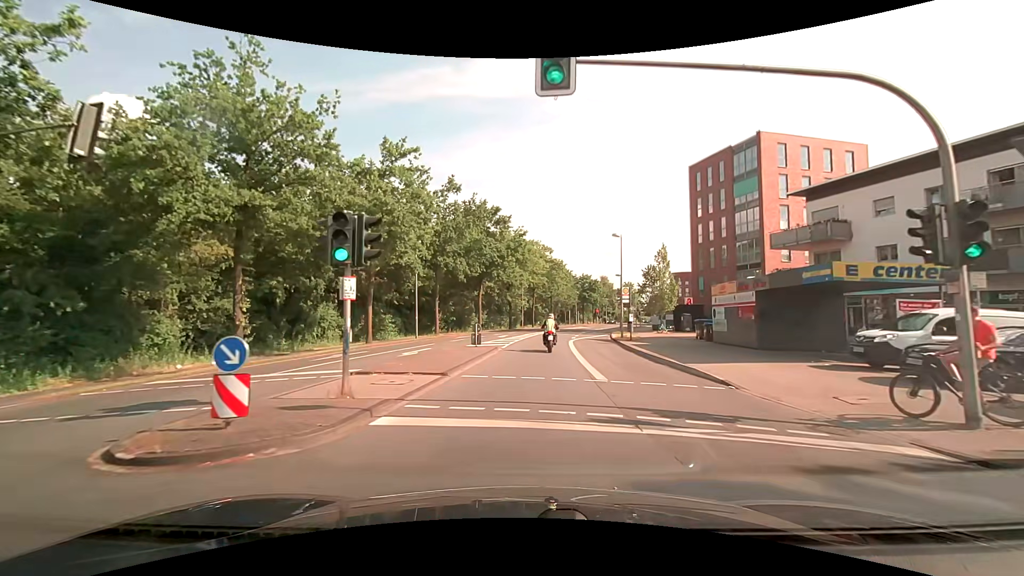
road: tertiary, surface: asphalt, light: Day
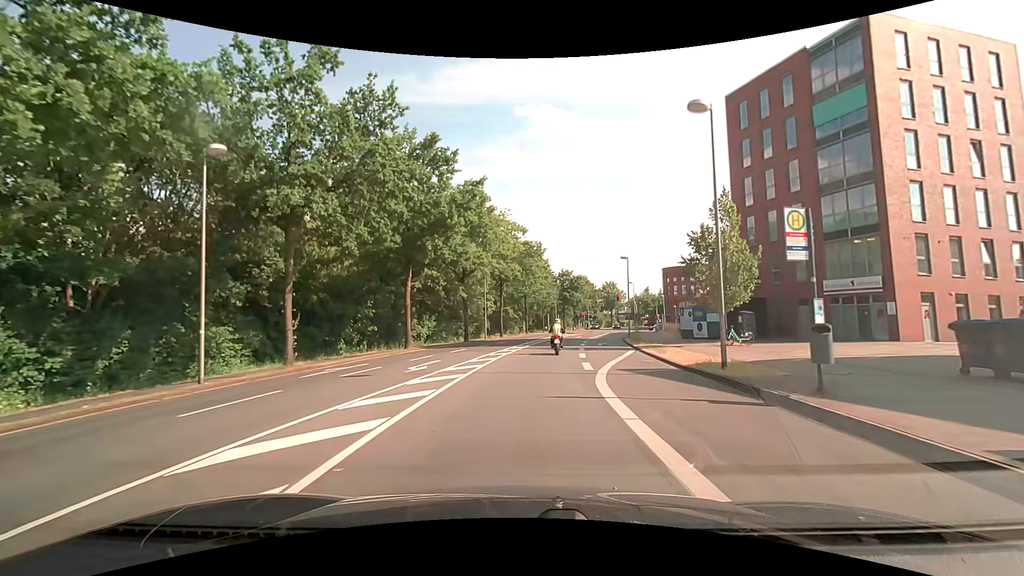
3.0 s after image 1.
(+0.8, +23.2) m; +3°
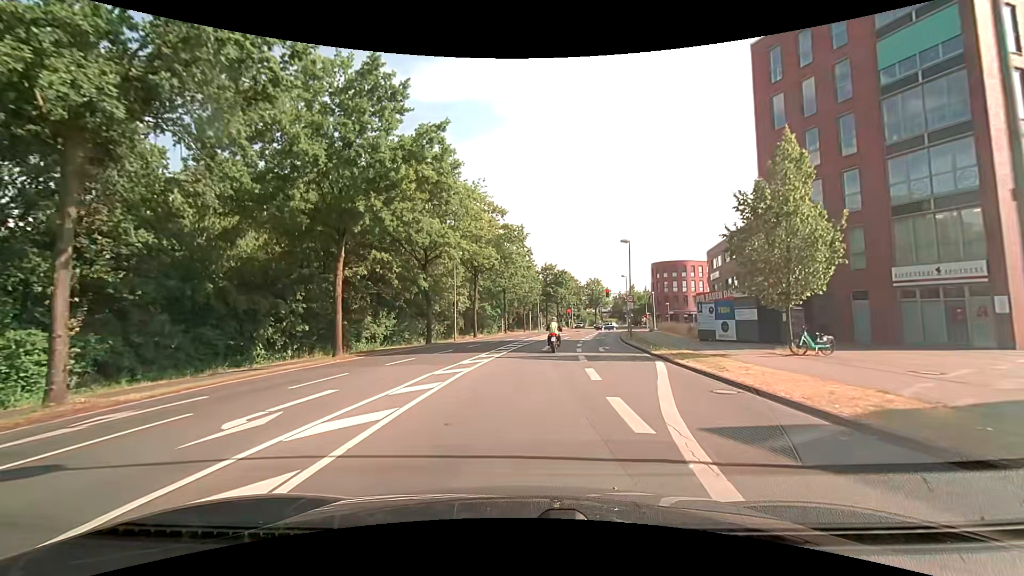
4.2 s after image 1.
(+0.2, +9.2) m; +3°
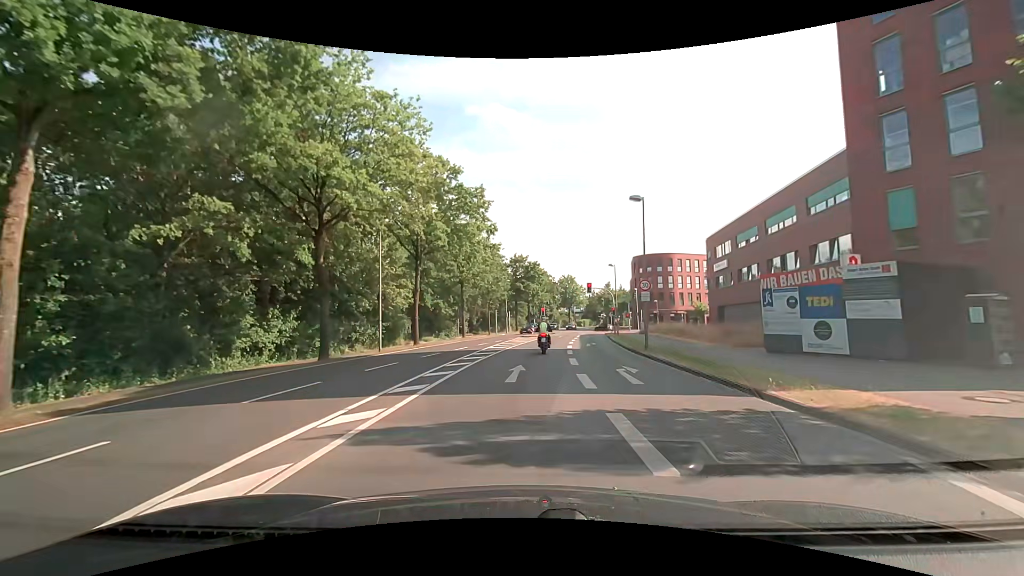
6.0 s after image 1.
(+0.4, +13.9) m; +3°
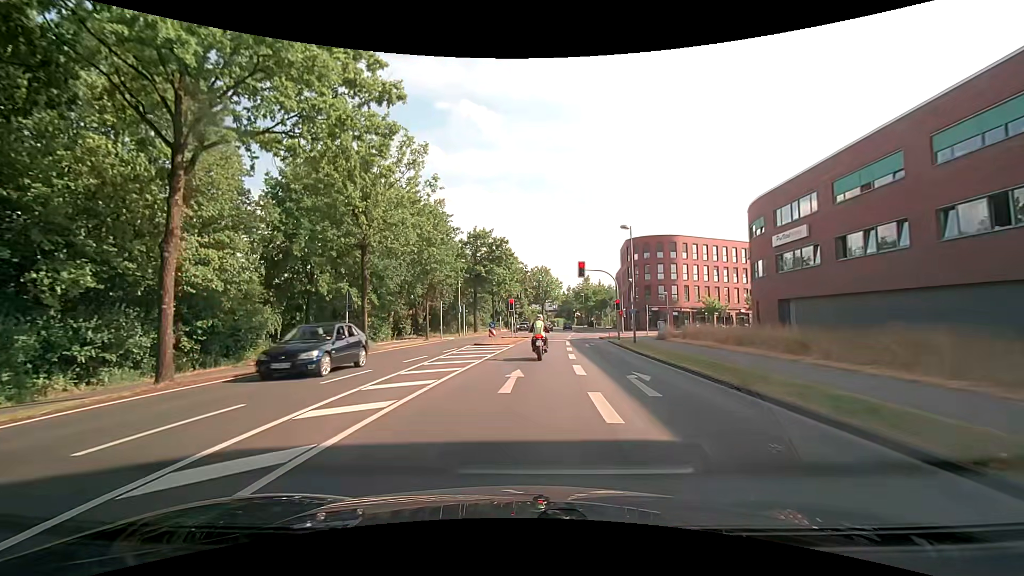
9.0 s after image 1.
(+0.7, +21.6) m; +4°
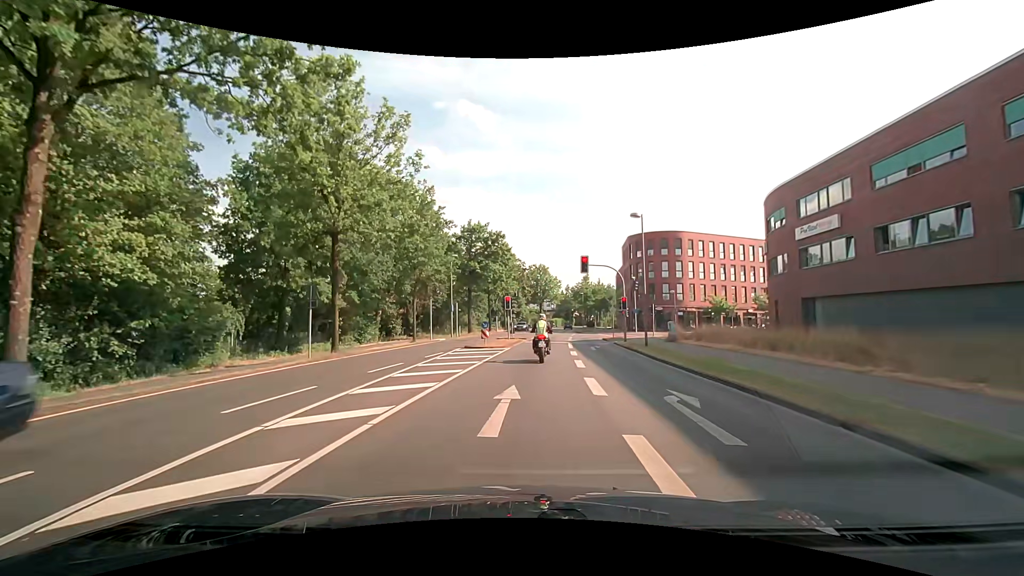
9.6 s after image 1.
(0.0, +3.7) m; 0°
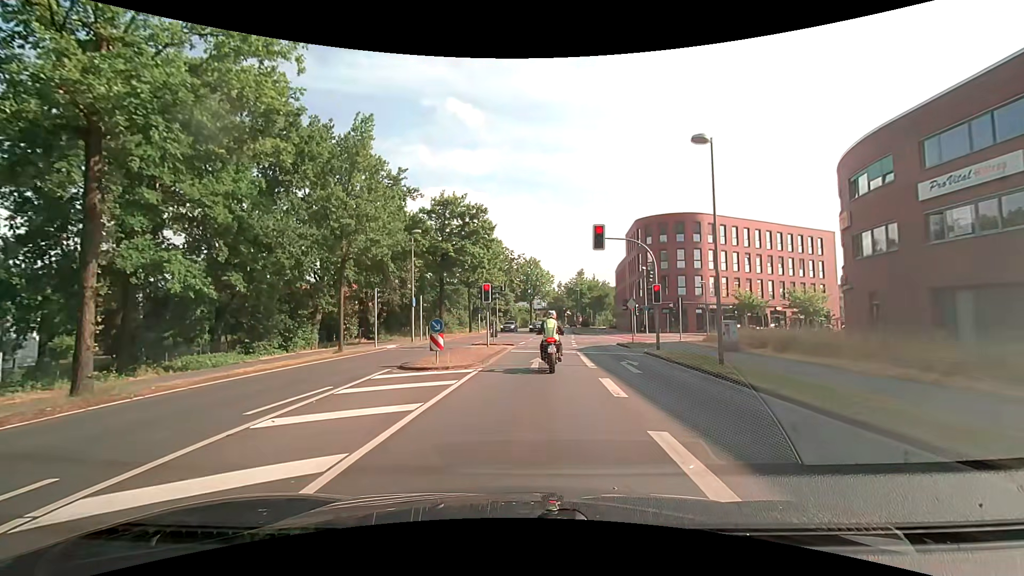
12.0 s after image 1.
(+0.1, +12.1) m; +2°
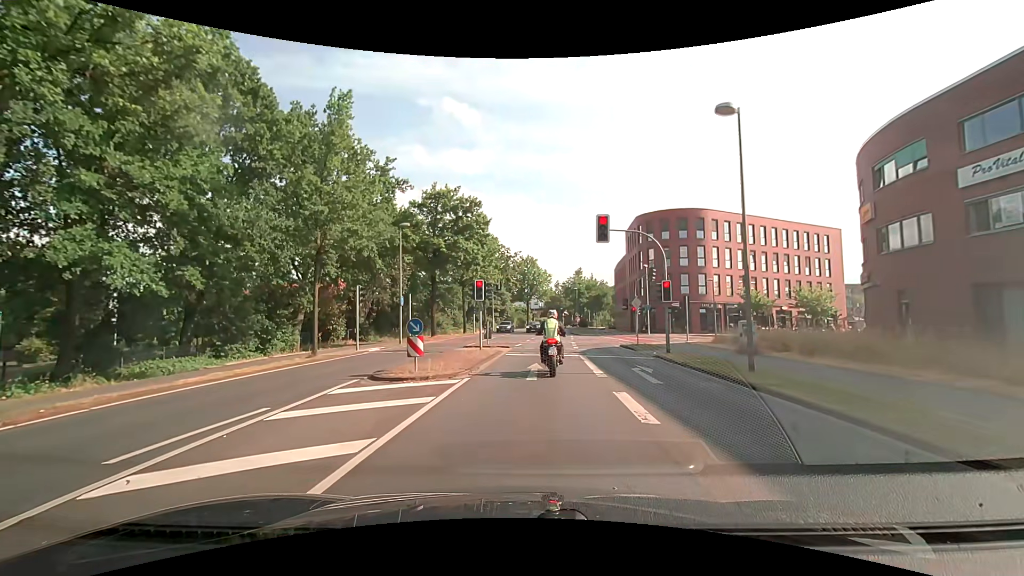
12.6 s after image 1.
(0.0, +2.4) m; -1°
(0, +10) (+1, +20) (+2, +30) (+2, +40) (+3, +50) (+4, +60) (+5, +70) (+6, +80) (+7, +90) (+9, +100) m
